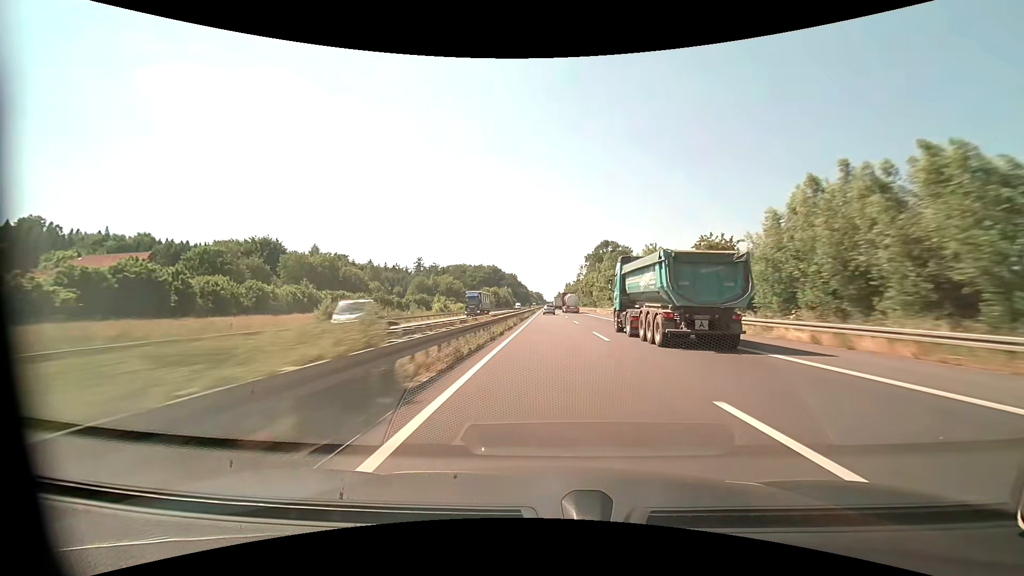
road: motorway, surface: asphalt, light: Day
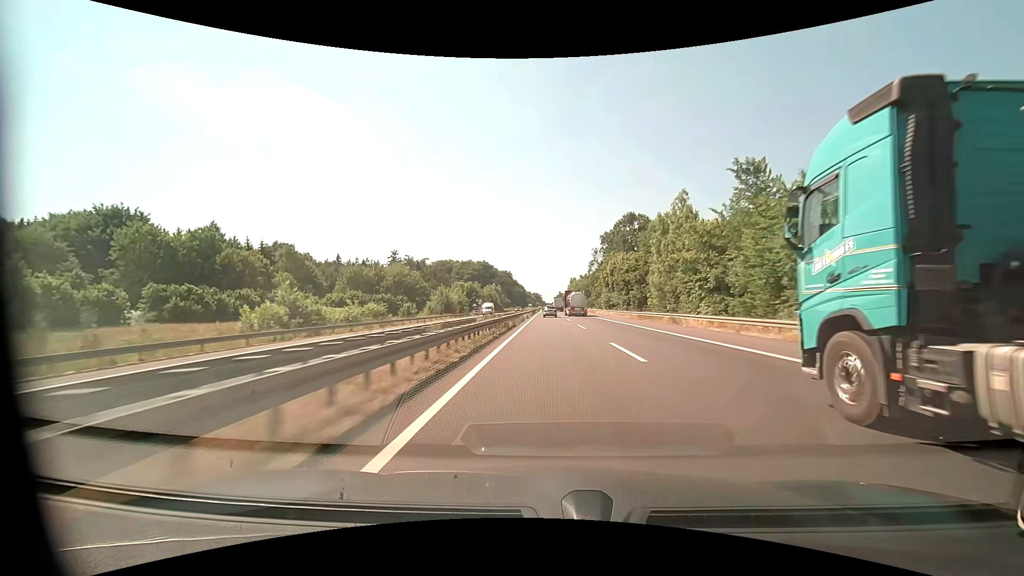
(+0.2, +61.5) m; 0°
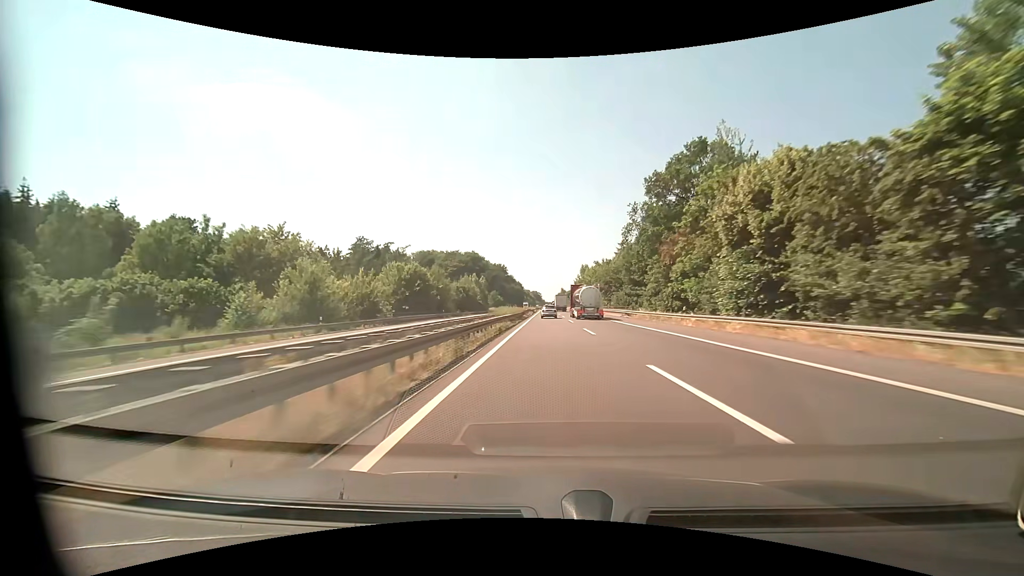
(+0.1, +61.4) m; 0°
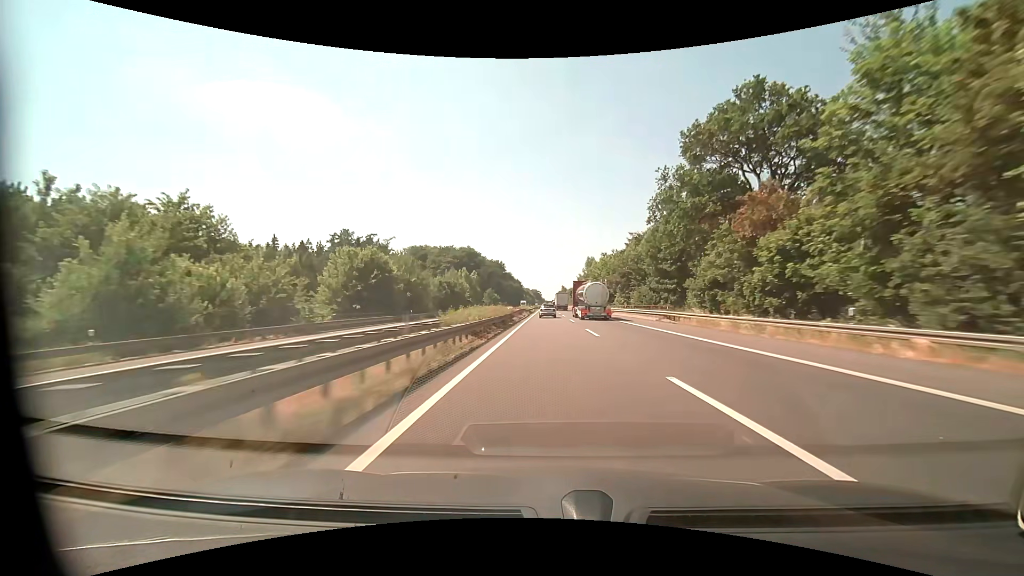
(0.0, +20.1) m; 0°
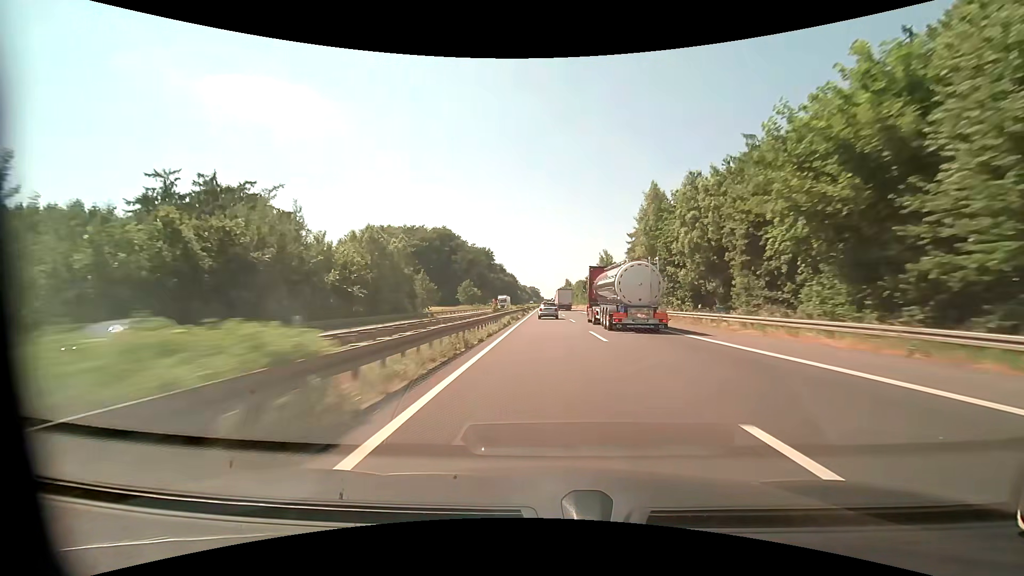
(+0.1, +75.8) m; 0°
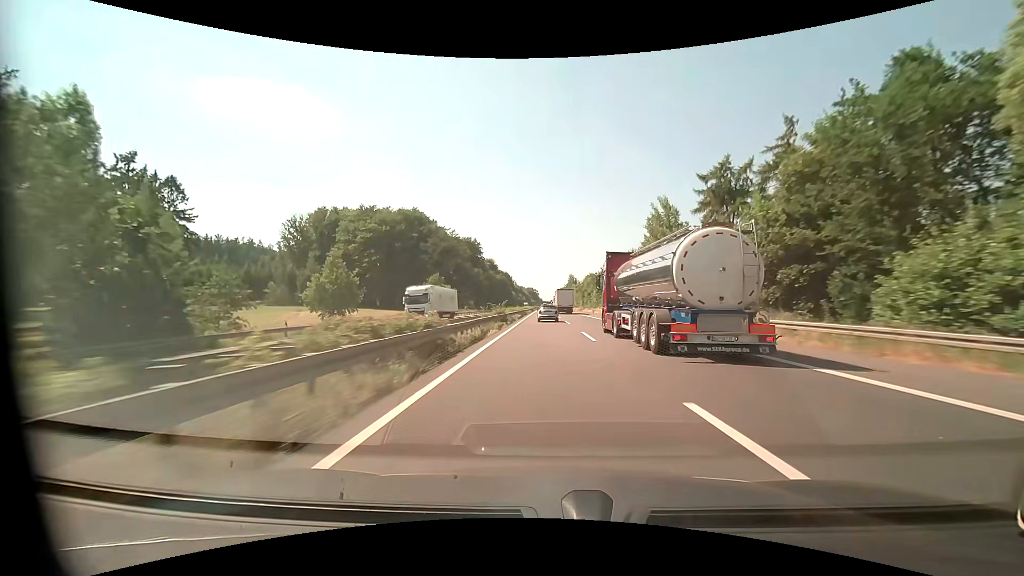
(0.0, +53.0) m; 0°
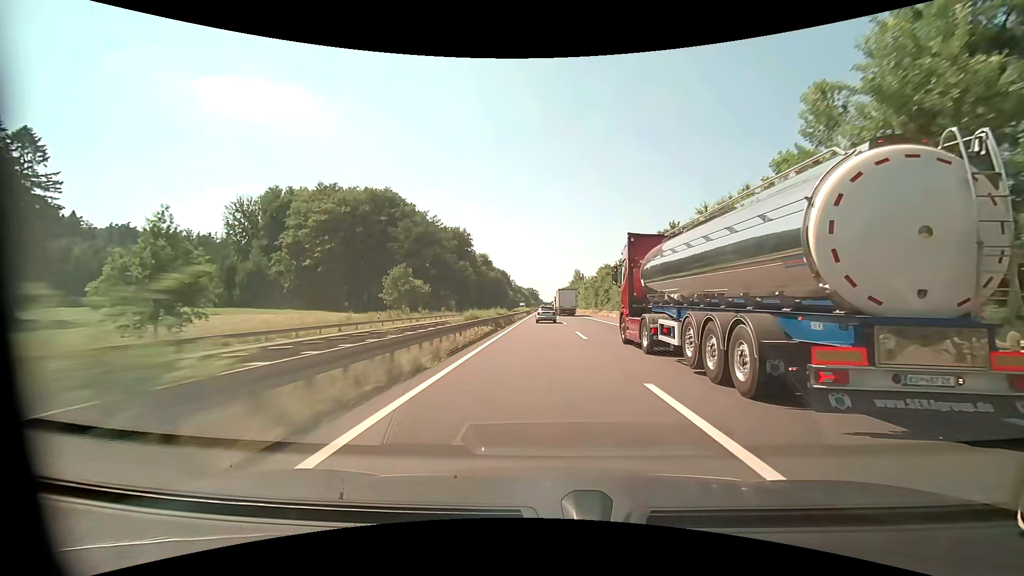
(0.0, +34.5) m; 0°
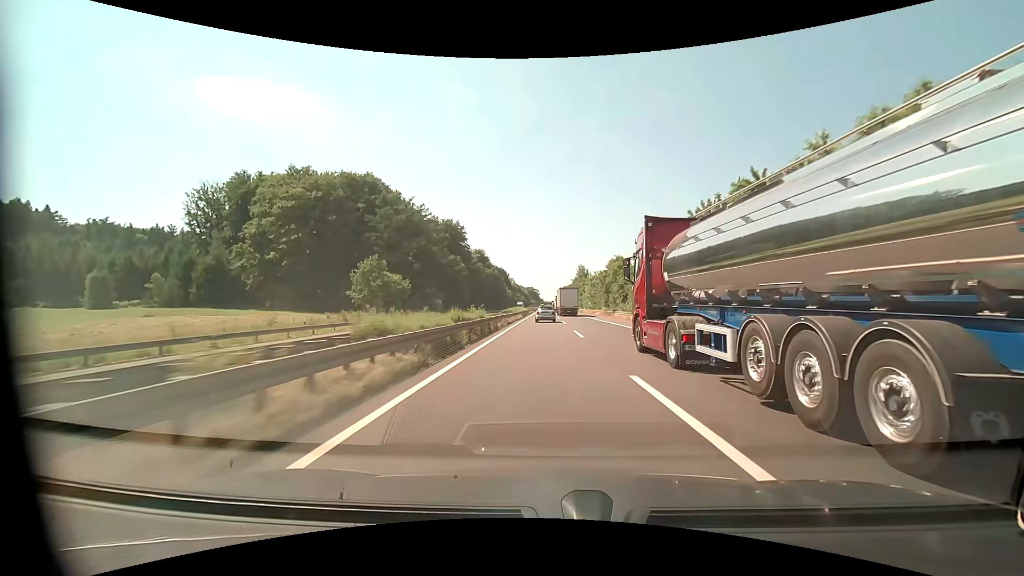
(0.0, +17.3) m; 0°
